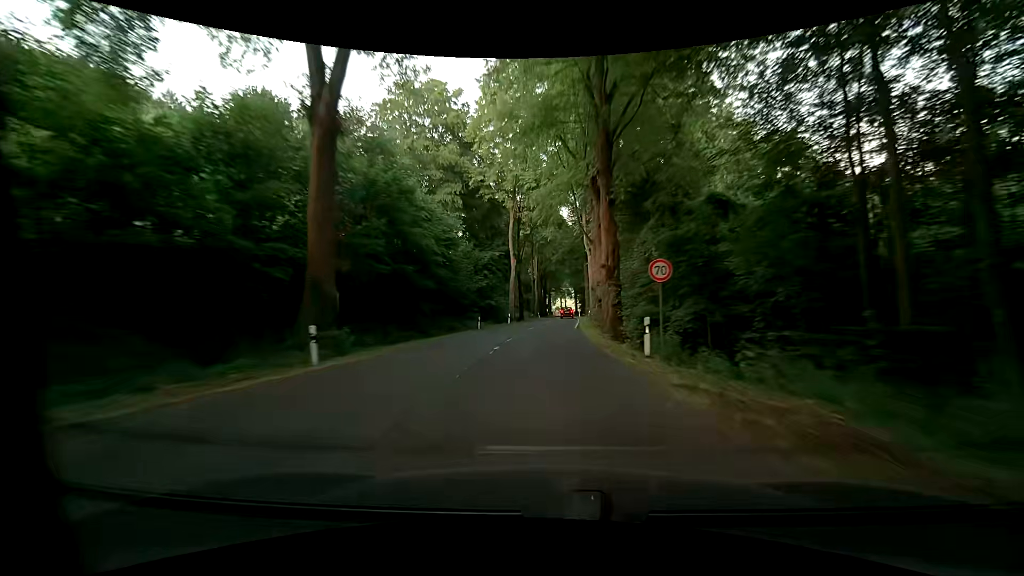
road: secondary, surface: asphalt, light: Day
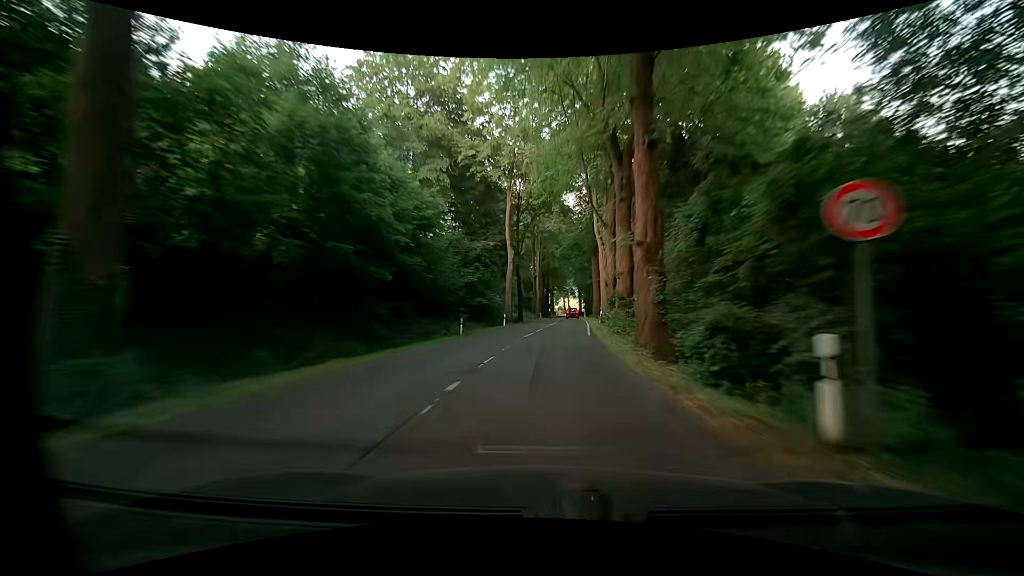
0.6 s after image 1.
(-0.1, +8.5) m; -2°
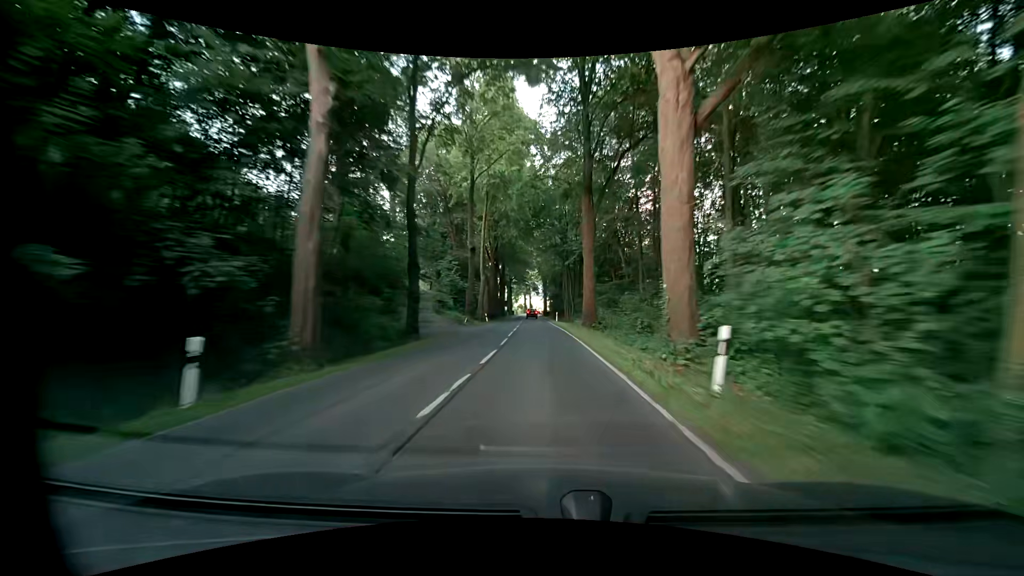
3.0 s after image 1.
(+1.3, +34.6) m; +5°
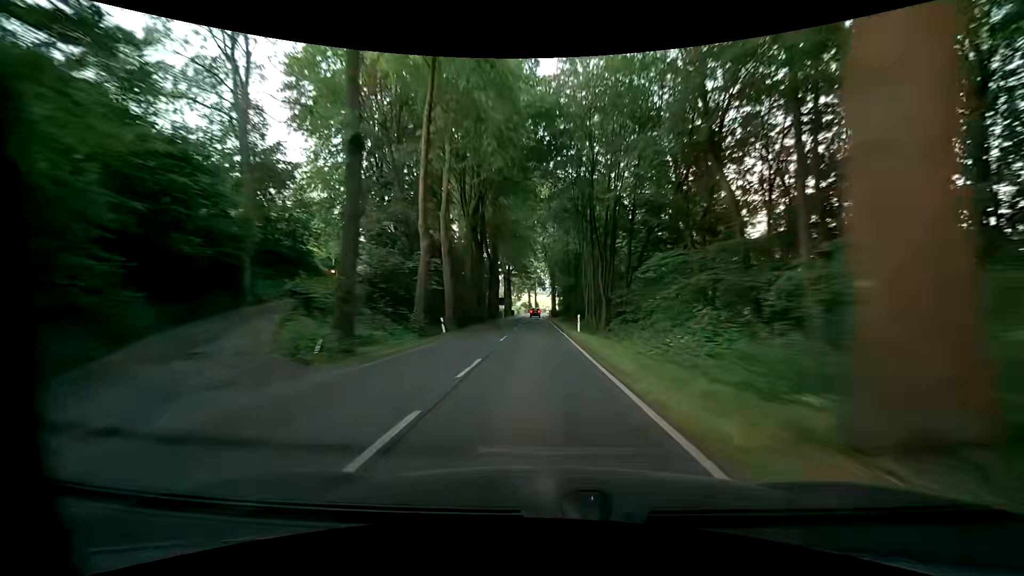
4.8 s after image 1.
(+0.1, +27.7) m; 0°
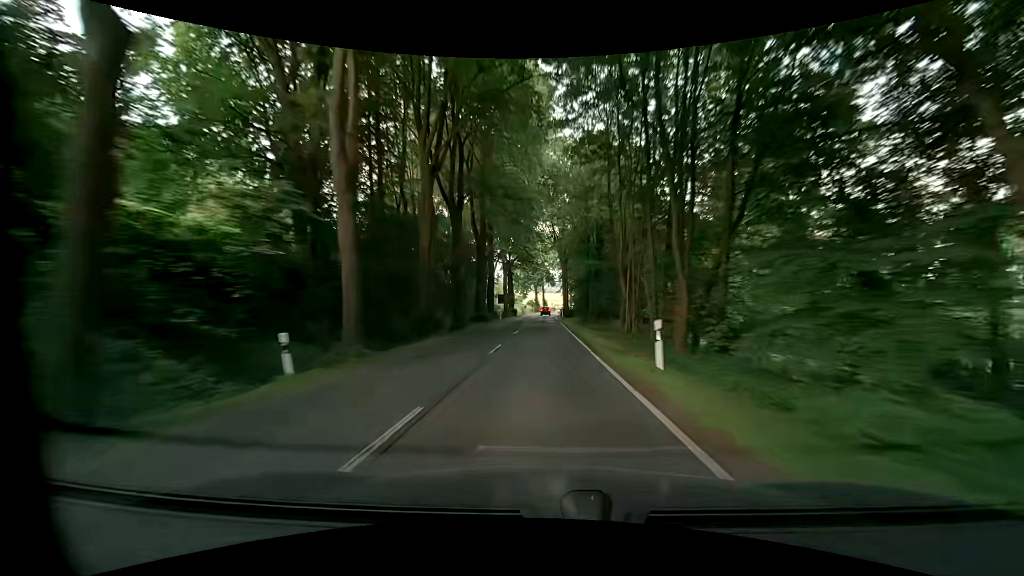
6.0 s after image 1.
(-0.4, +18.8) m; -1°
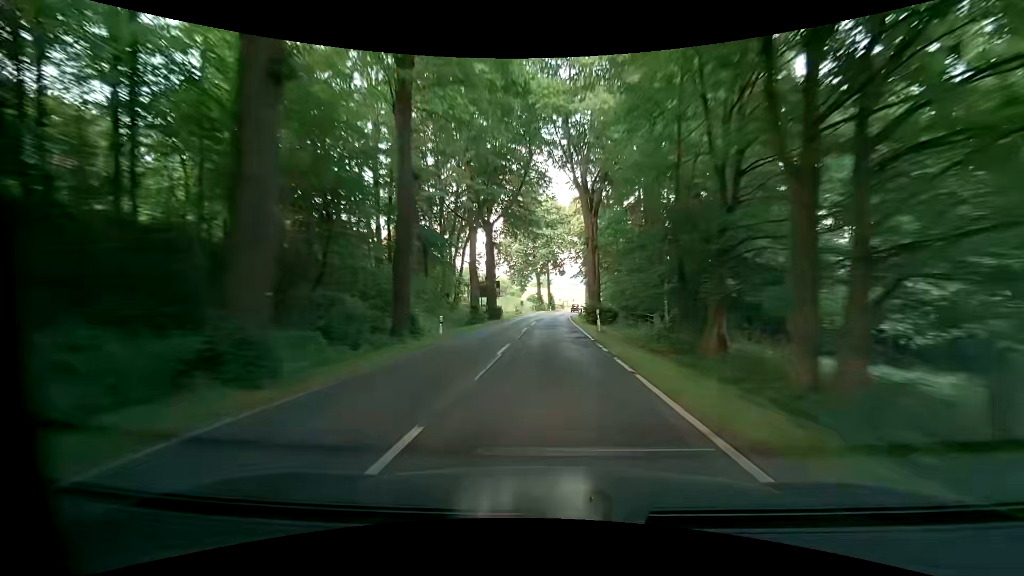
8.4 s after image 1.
(-0.8, +37.1) m; -1°
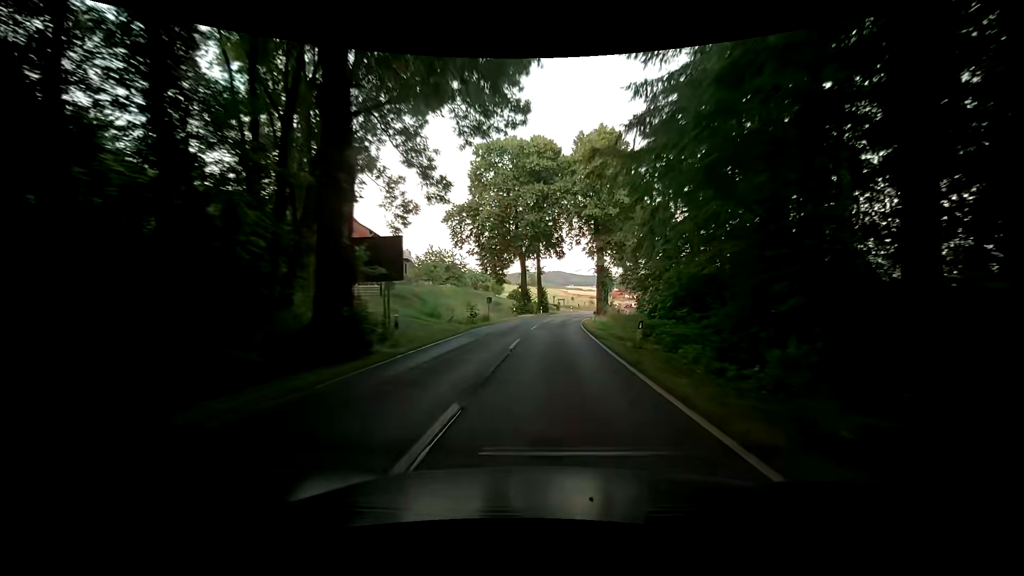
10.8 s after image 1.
(+0.1, +33.8) m; +1°
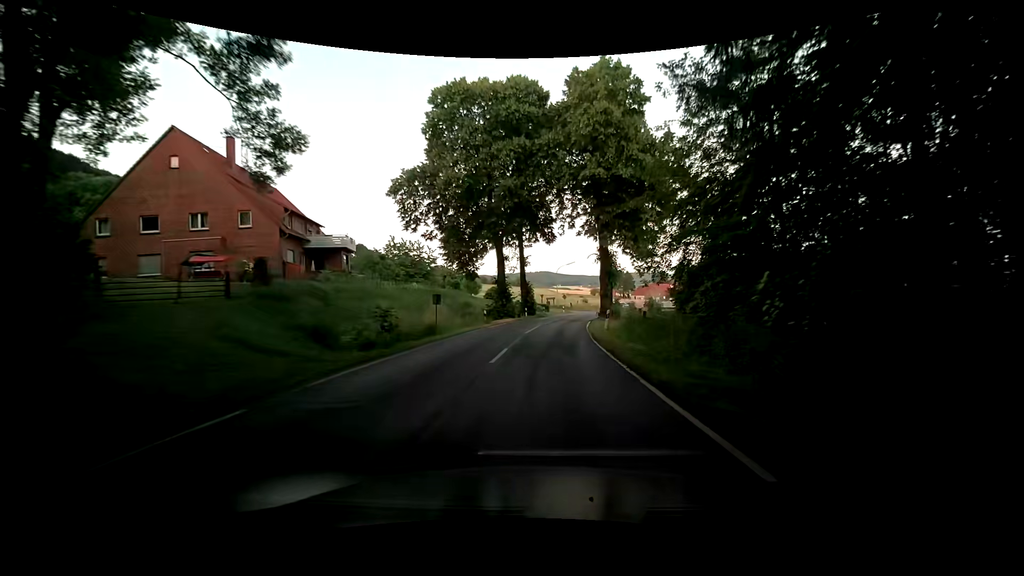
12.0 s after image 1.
(+0.1, +15.6) m; +1°
